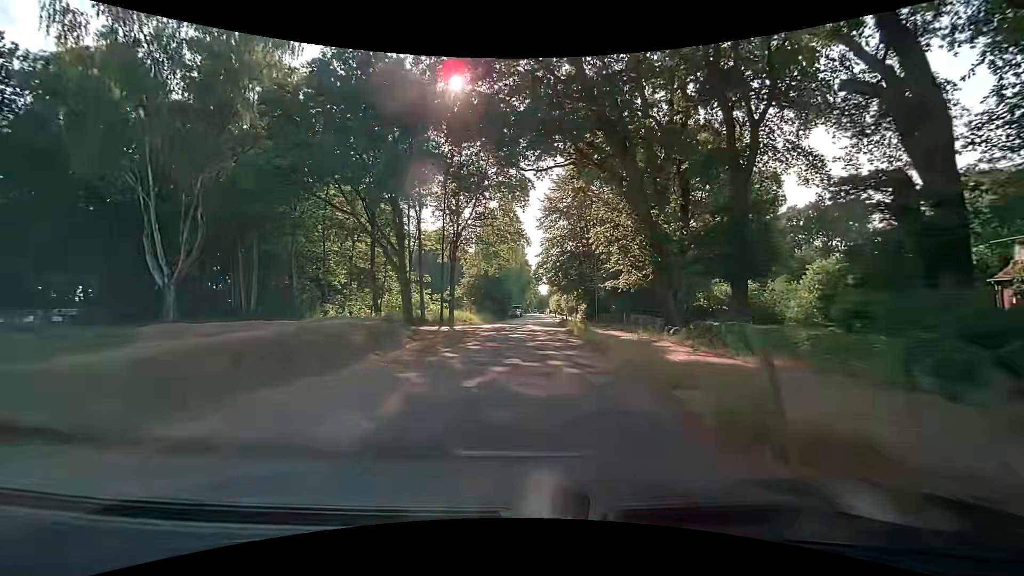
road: residential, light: Day
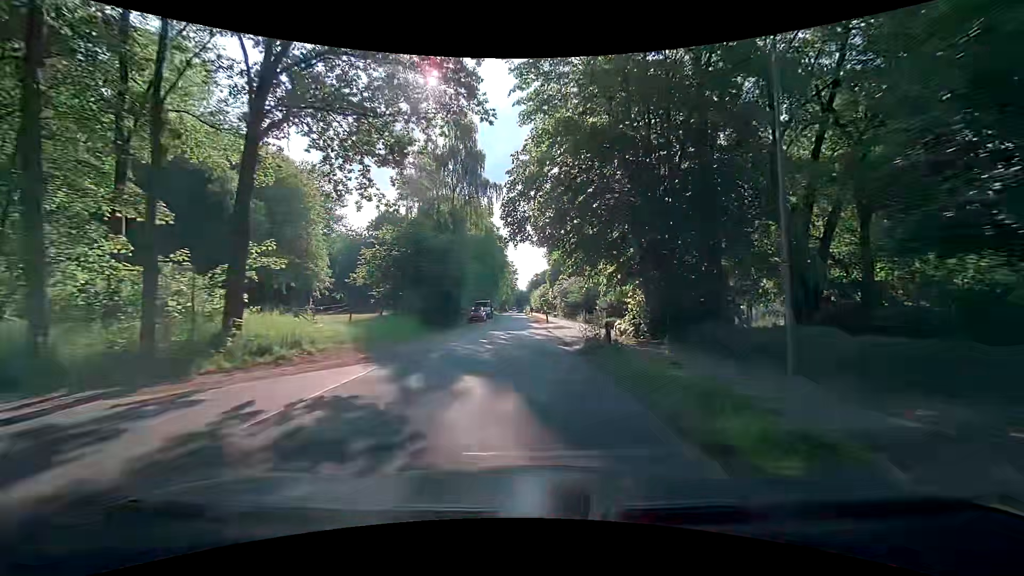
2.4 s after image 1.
(+1.2, +32.3) m; +4°
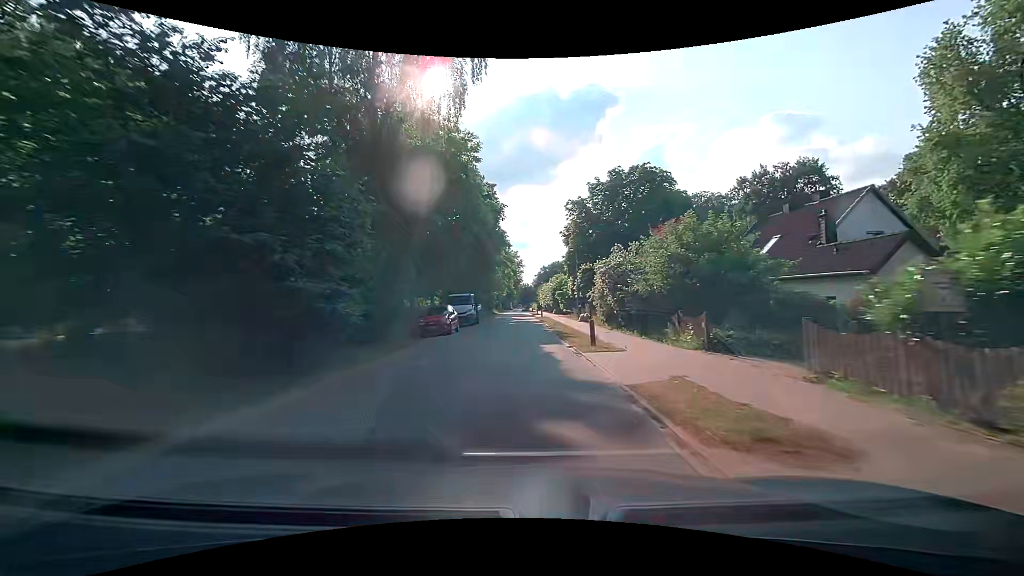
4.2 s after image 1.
(-0.6, +24.4) m; -1°
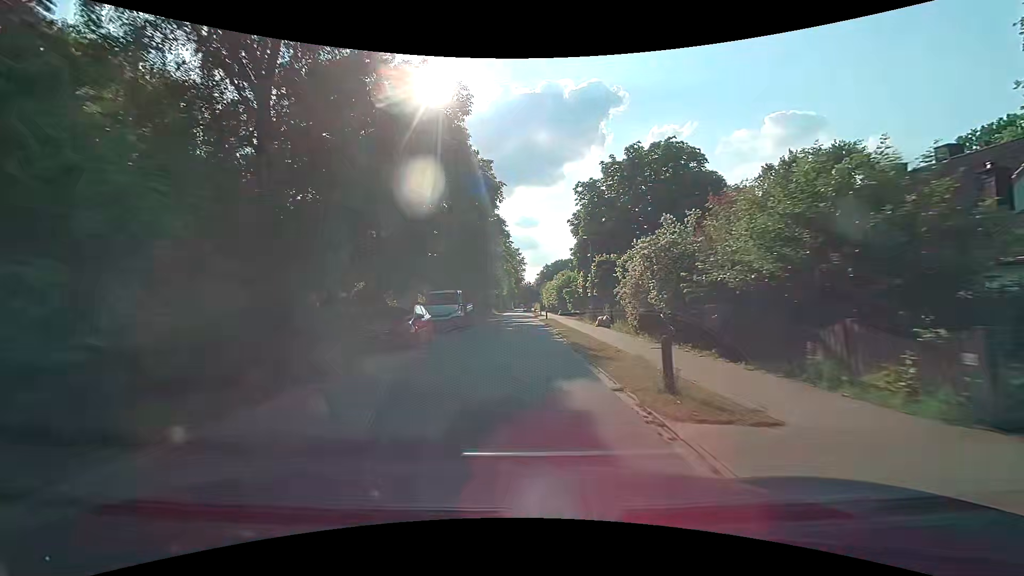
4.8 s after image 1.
(-0.1, +7.8) m; -1°
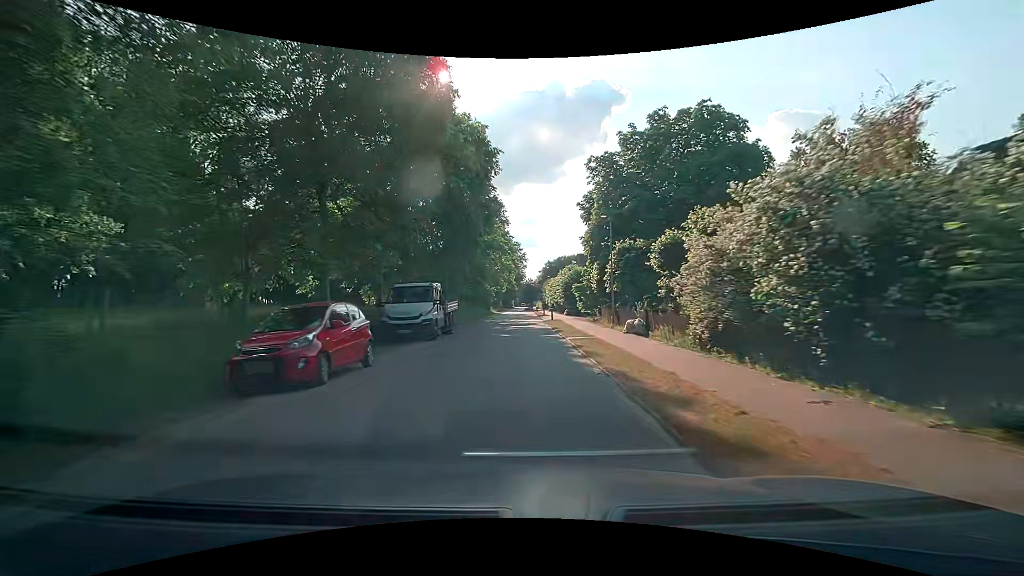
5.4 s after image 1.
(0.0, +7.5) m; 0°
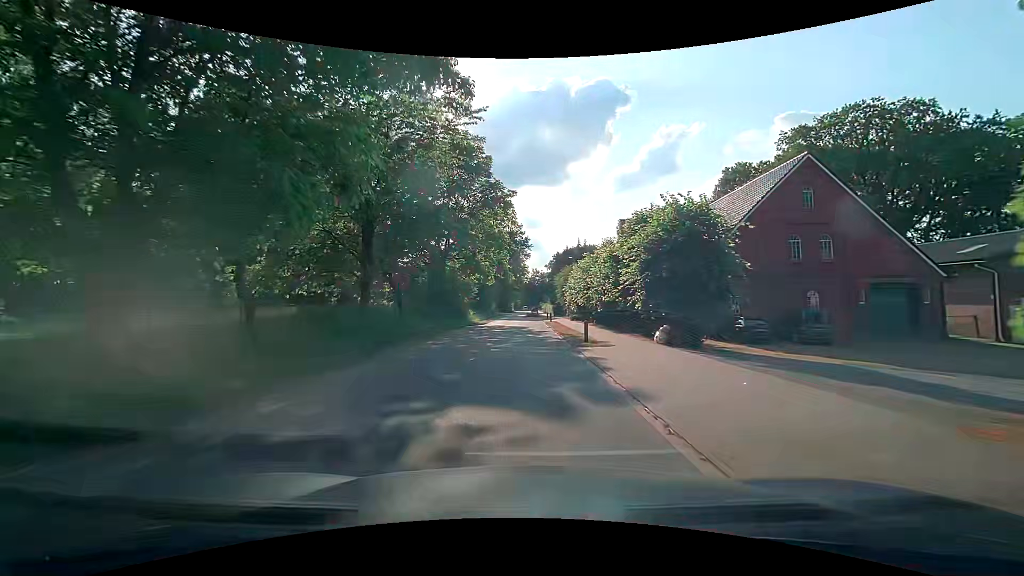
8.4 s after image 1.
(-0.2, +36.8) m; -1°
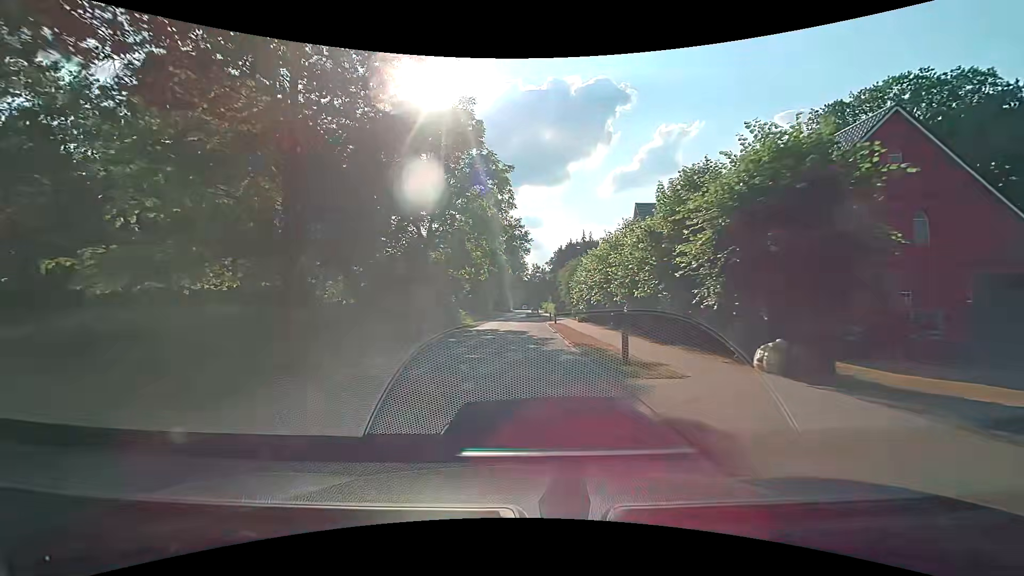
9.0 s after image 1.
(+0.1, +7.4) m; +1°
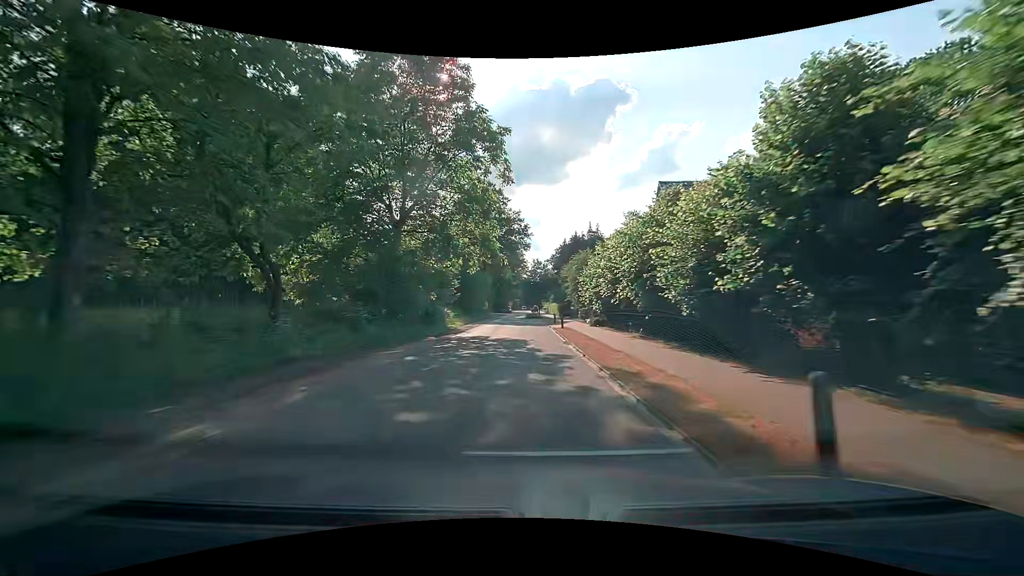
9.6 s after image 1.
(-0.1, +7.5) m; -1°
(0, +10) (0, +20) (0, +30) (-1, +40) (-1, +50) (-1, +60) (-1, +70) (-1, +80) (-1, +90) (0, +100) m
